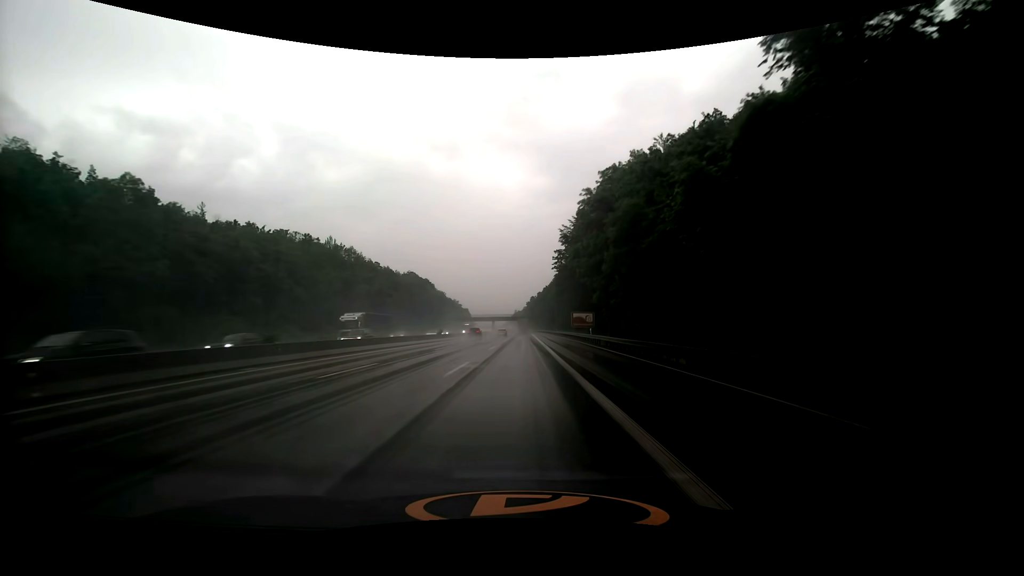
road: motorway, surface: asphalt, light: Day
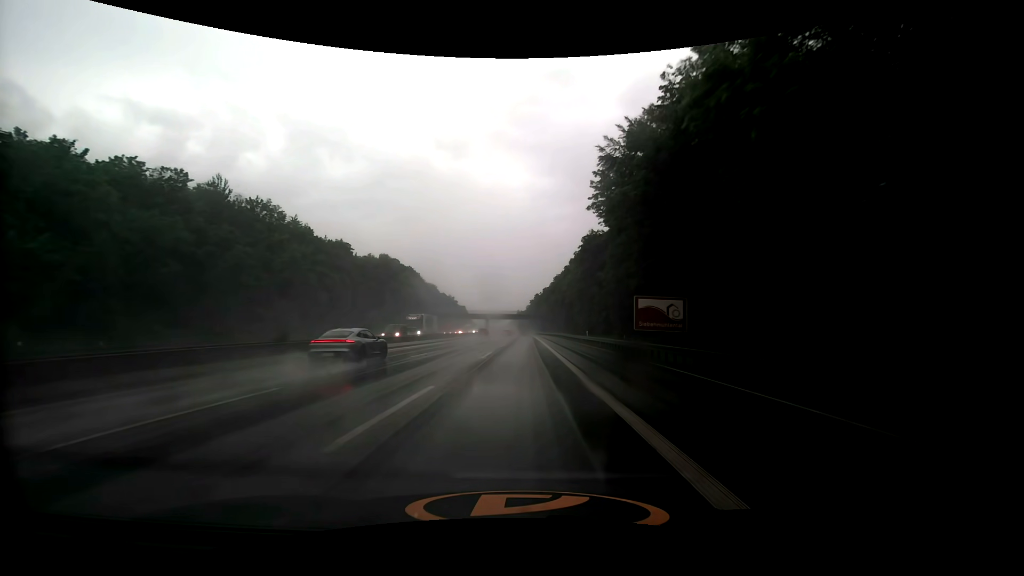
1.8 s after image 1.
(-0.2, +44.4) m; 0°
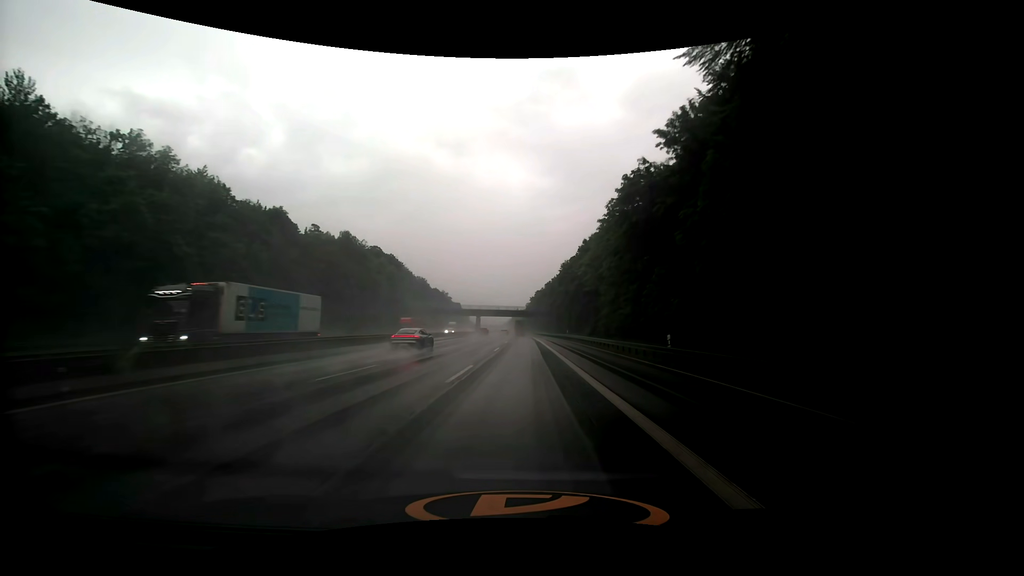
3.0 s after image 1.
(-0.1, +29.4) m; 0°
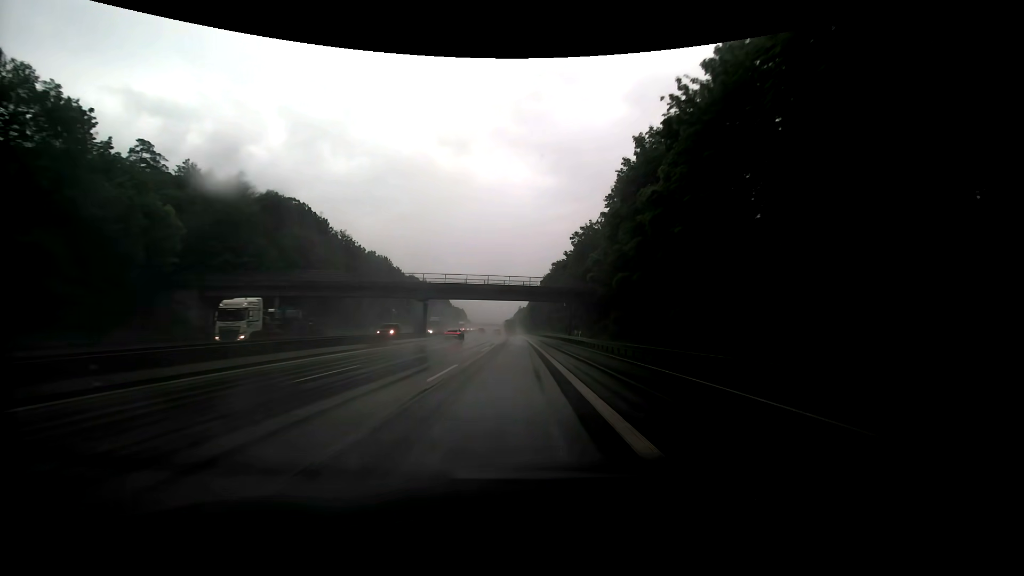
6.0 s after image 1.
(+0.1, +72.9) m; 0°
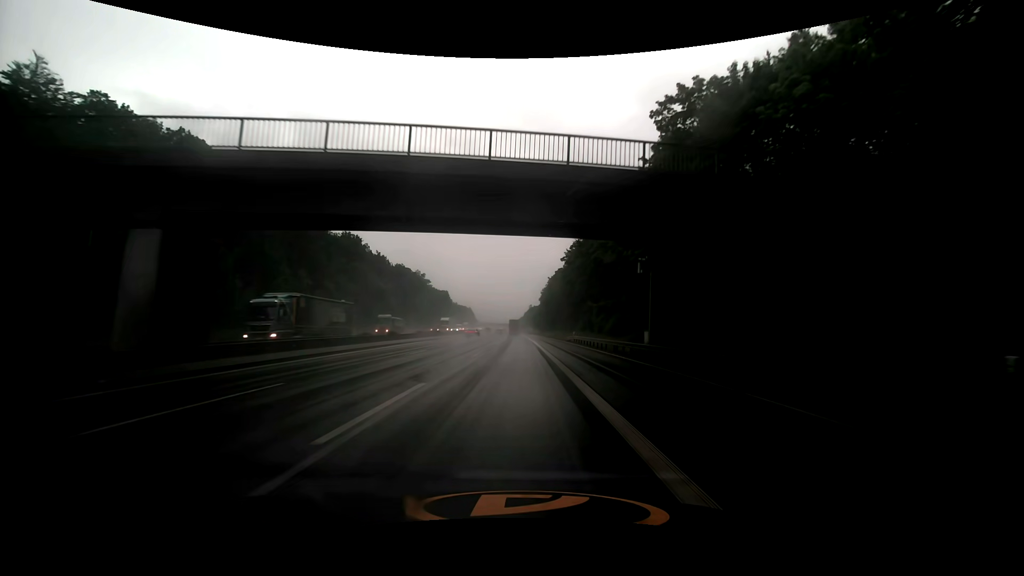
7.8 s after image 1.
(-0.5, +42.4) m; -1°
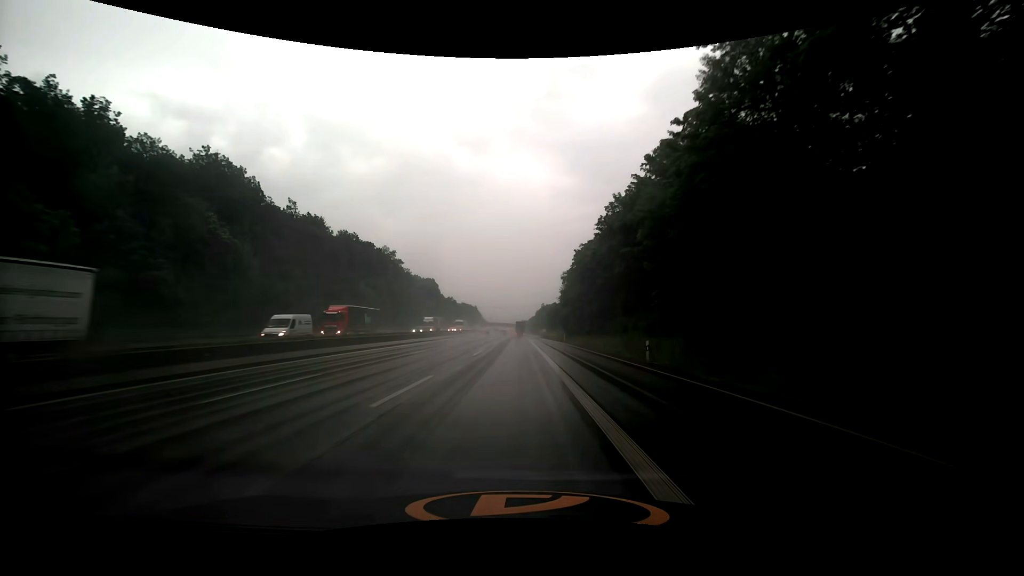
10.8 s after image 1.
(-0.7, +70.0) m; -1°
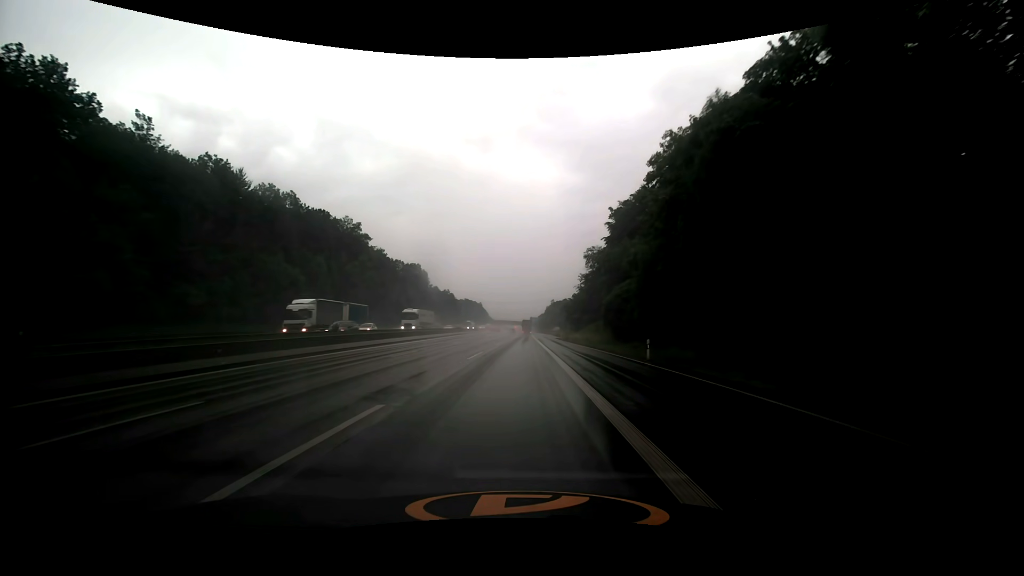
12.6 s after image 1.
(-0.7, +42.2) m; -1°
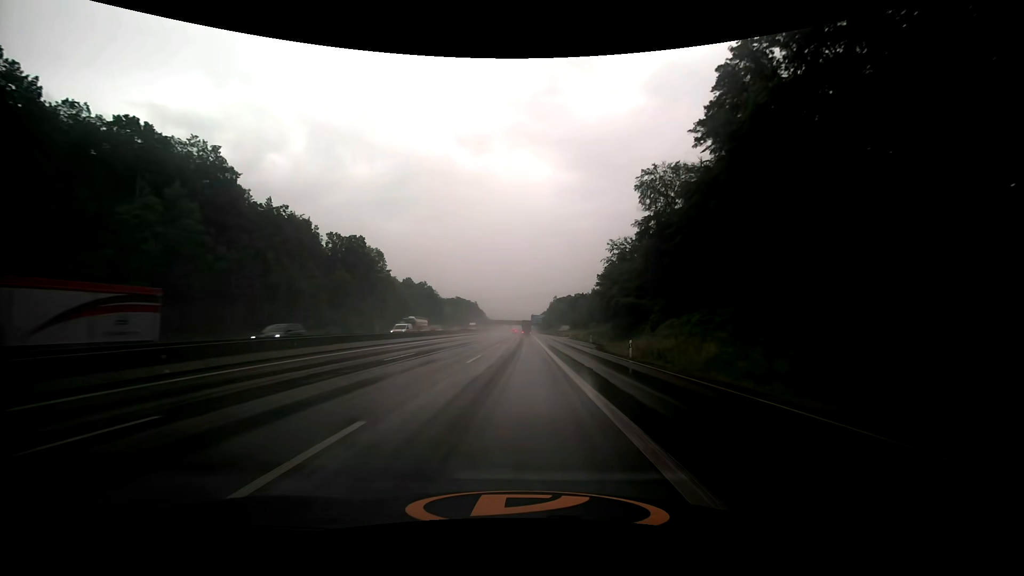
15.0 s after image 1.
(0.0, +55.7) m; 0°
(0, +10) (0, +20) (0, +30) (0, +40) (0, +50) (0, +60) (0, +70) (0, +80) (0, +90) (0, +100) m
